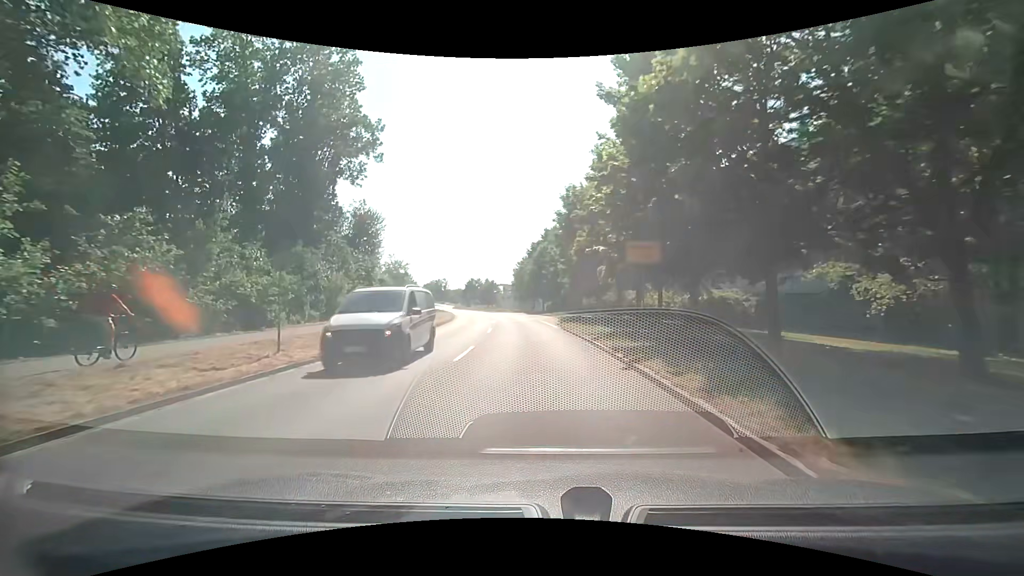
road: secondary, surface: asphalt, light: Day
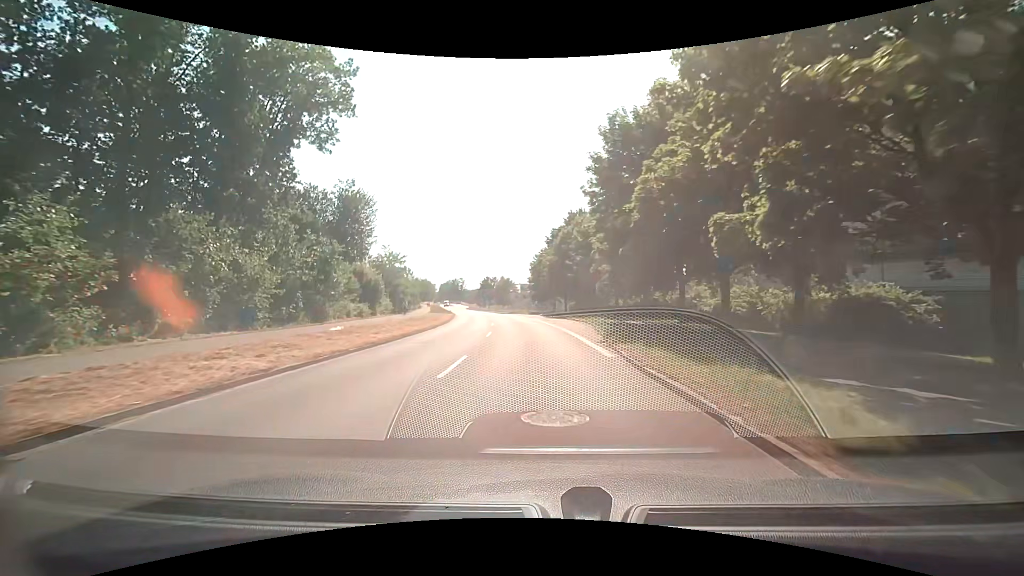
(-0.4, +14.8) m; -3°
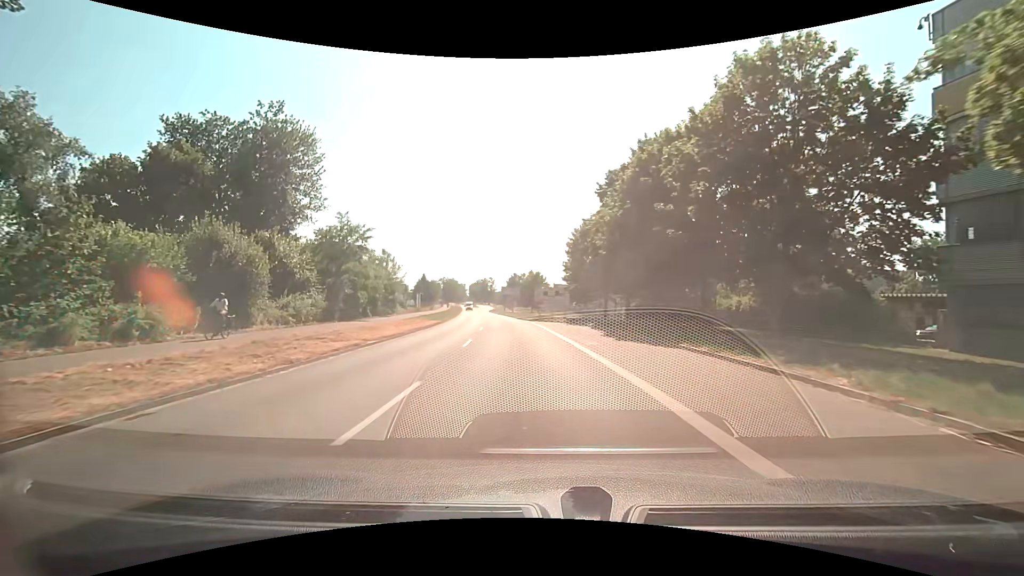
(-0.7, +28.7) m; -3°
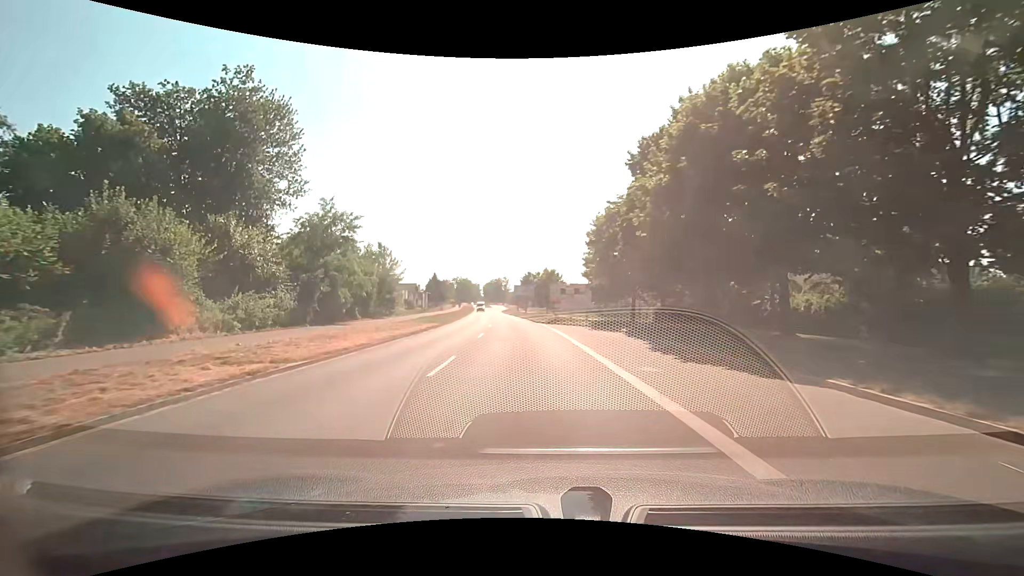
(-0.1, +7.2) m; -2°
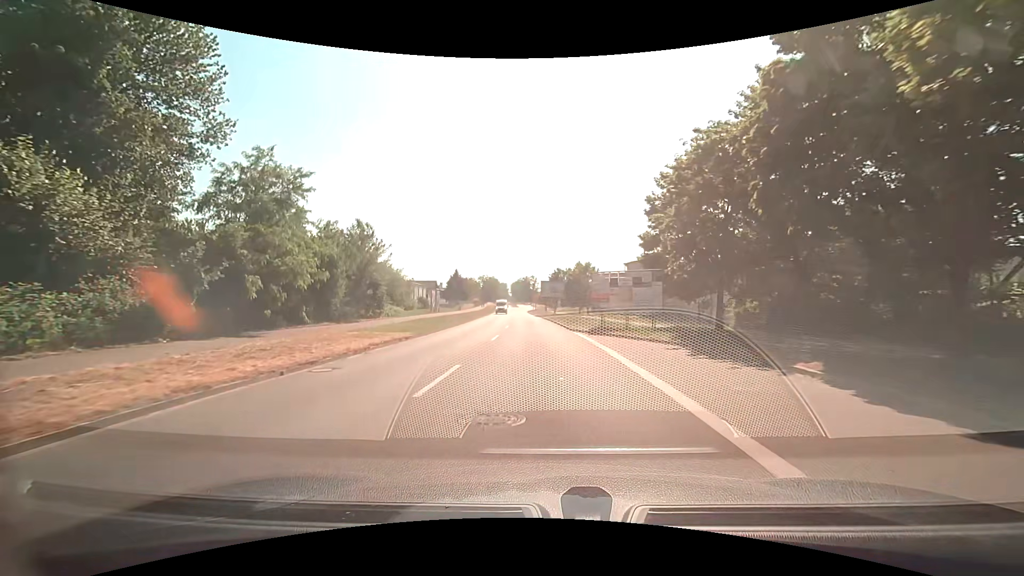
(-0.5, +14.5) m; -4°
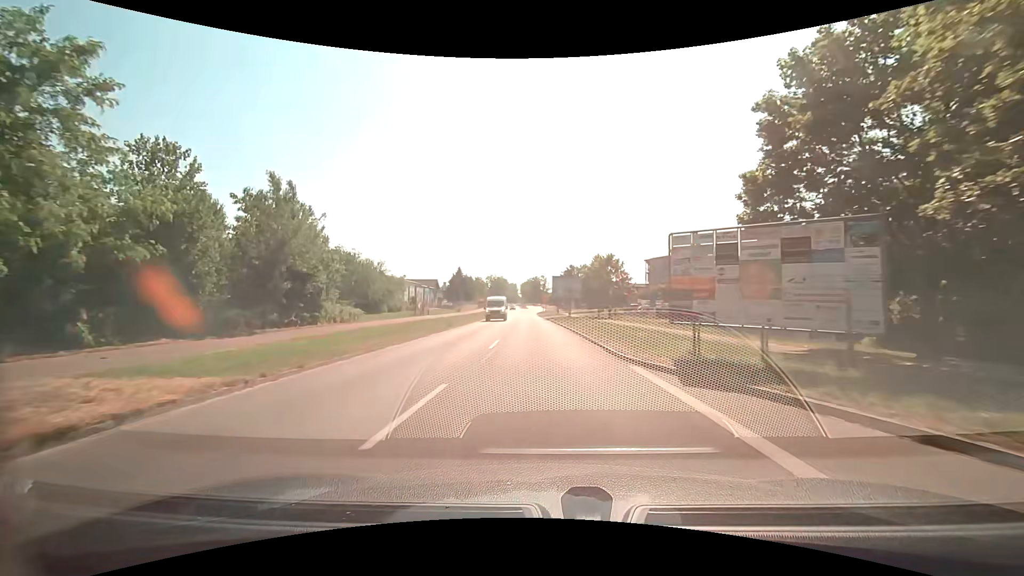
(-0.3, +14.7) m; -1°
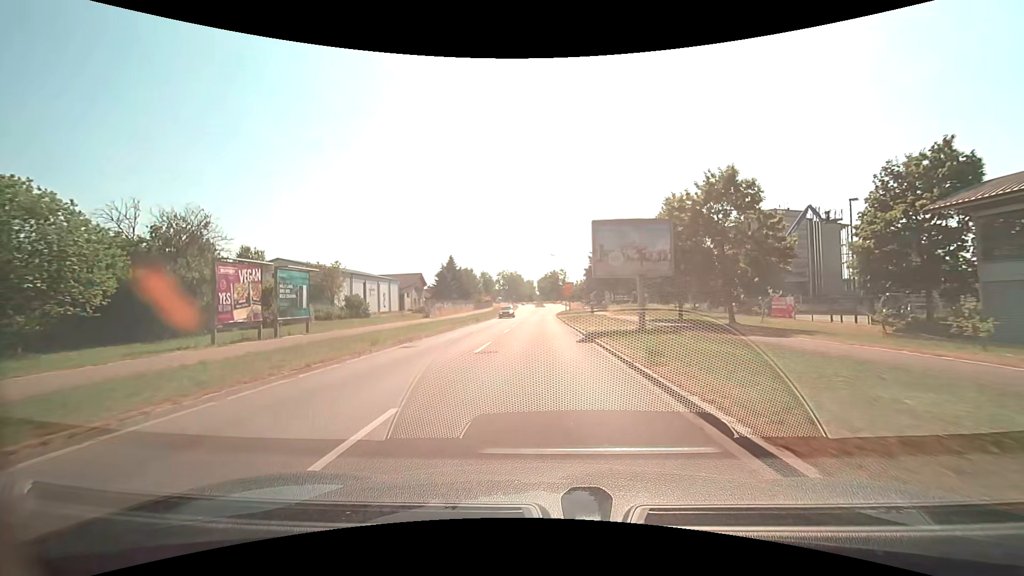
(-0.5, +38.4) m; -2°
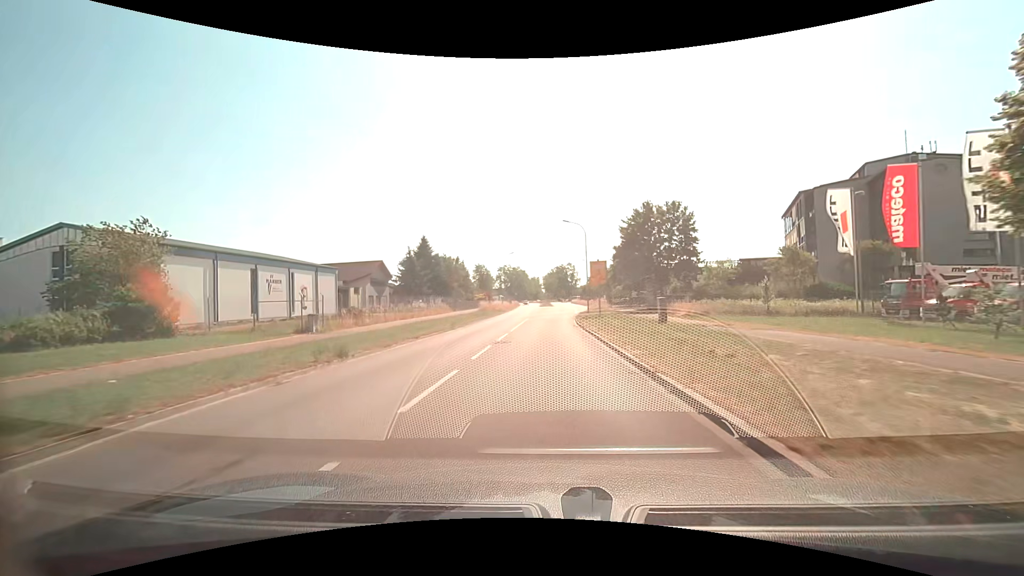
(-0.3, +31.0) m; -1°
(0, +10) (0, +20) (0, +30) (0, +40) (+1, +50) (+2, +60) (+3, +70) (+5, +80) (+6, +90) (+7, +100) m
